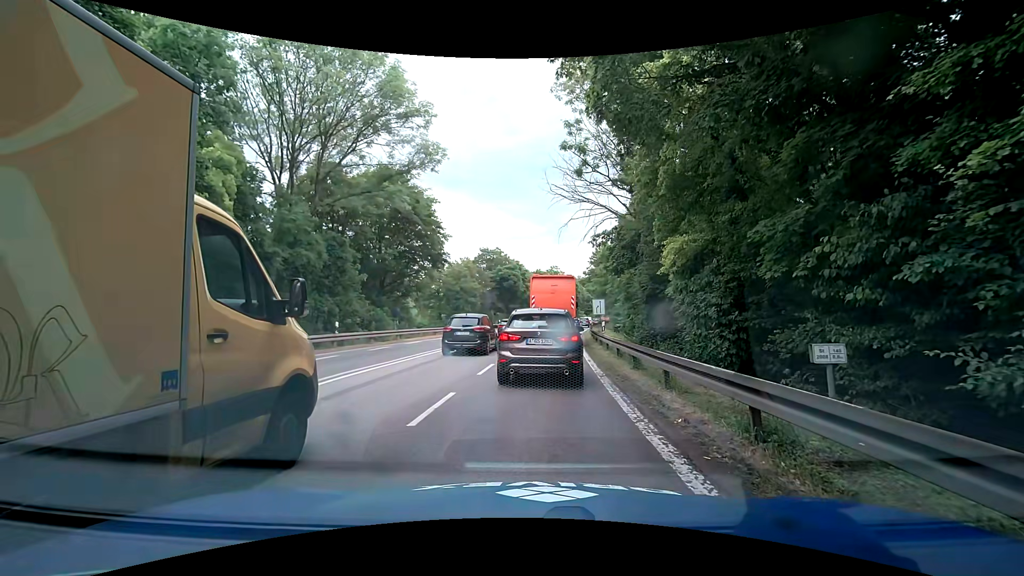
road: trunk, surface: asphalt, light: Day
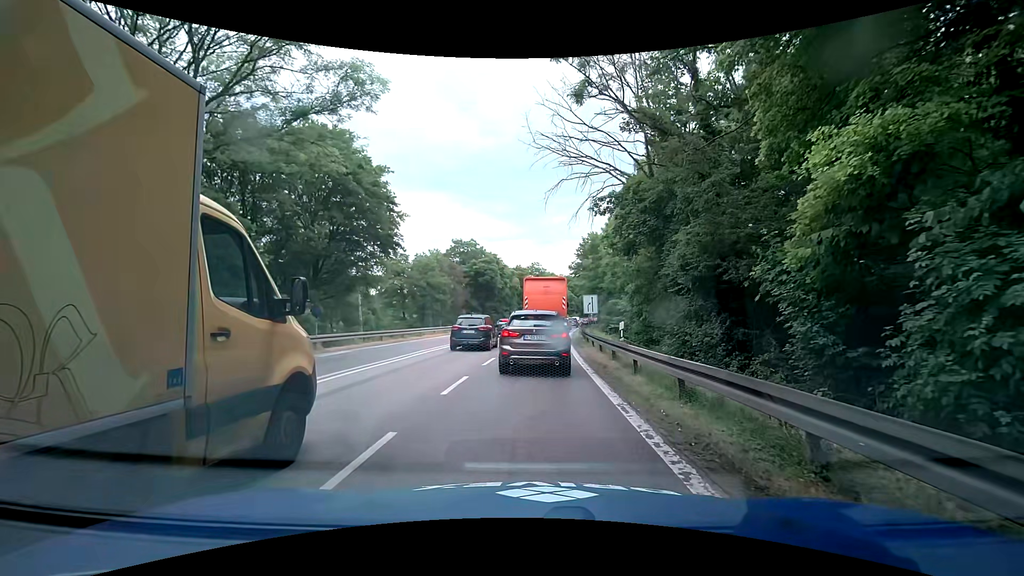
(0.0, +9.5) m; +1°
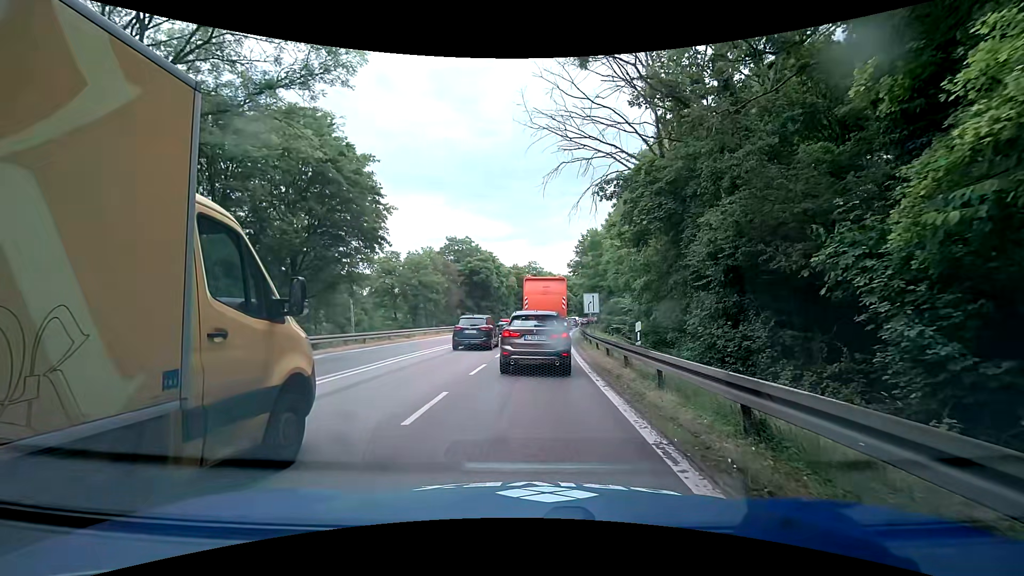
(0.0, +2.6) m; +1°
